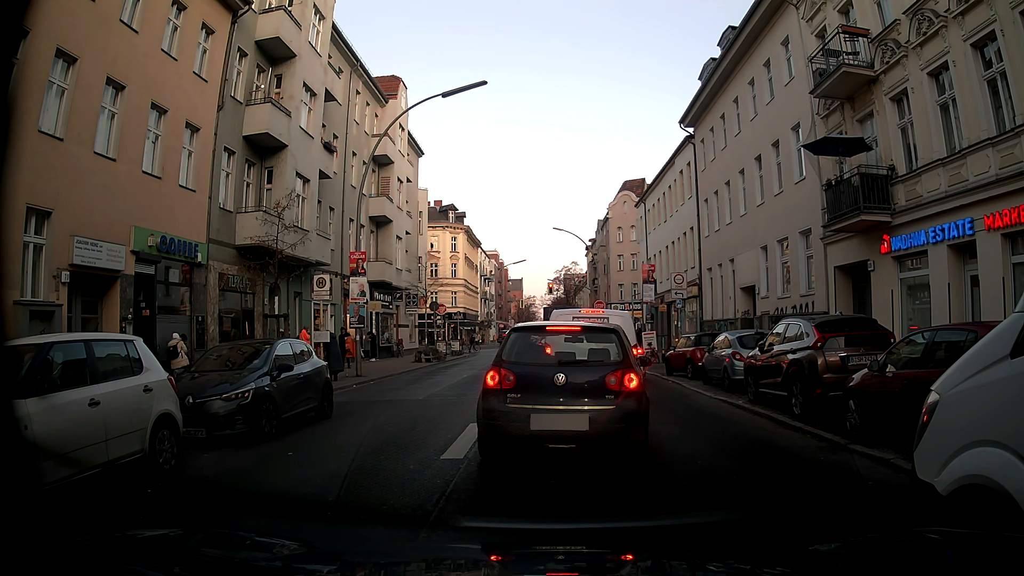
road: tertiary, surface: asphalt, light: Day
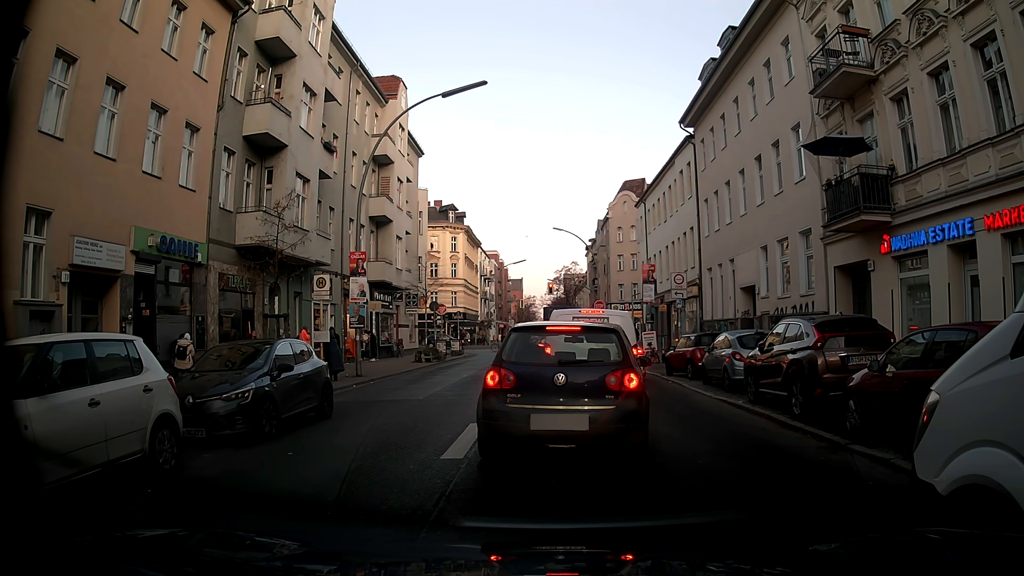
(0.0, 0.0) m; 0°
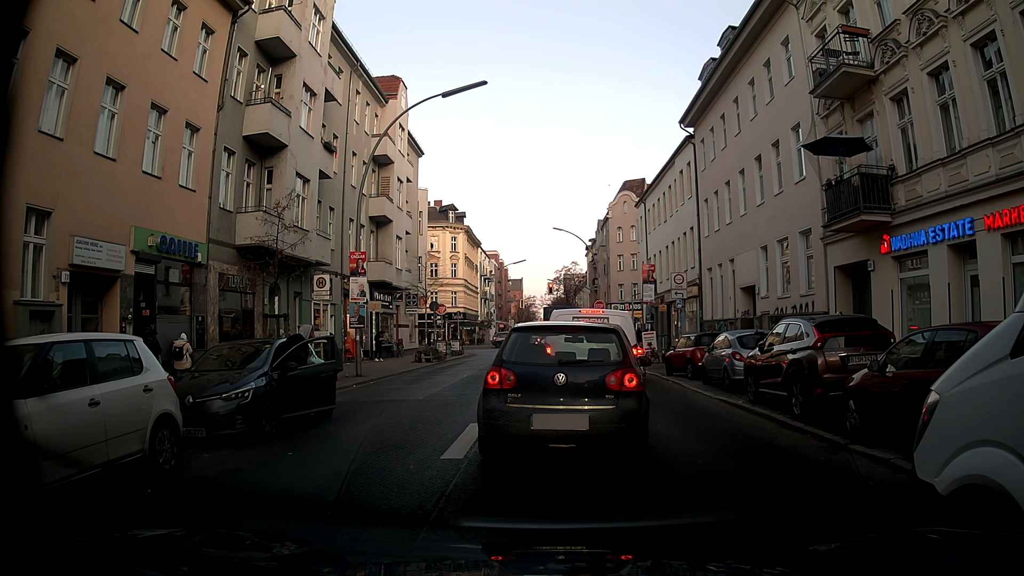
(0.0, 0.0) m; 0°
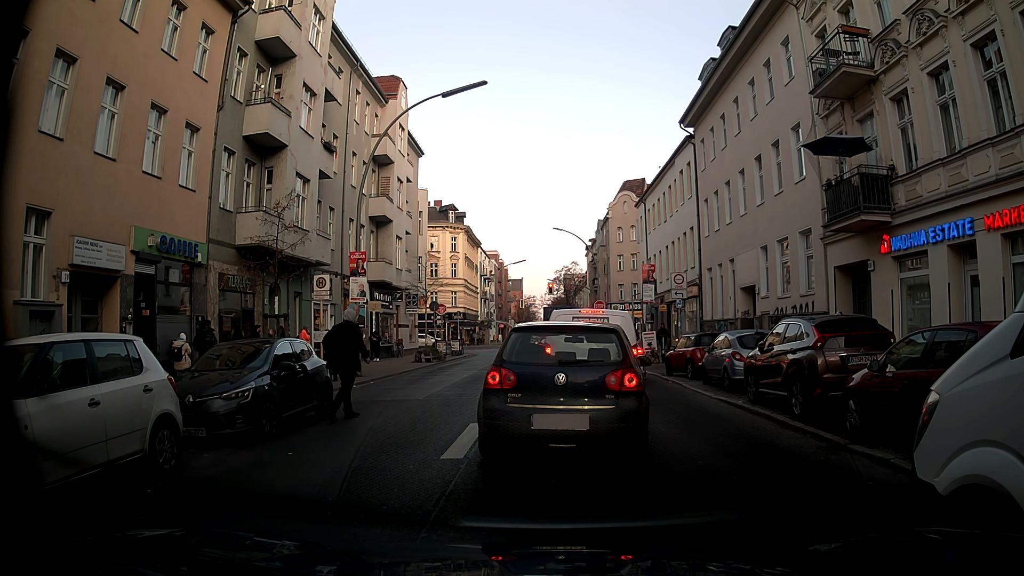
(0.0, 0.0) m; 0°
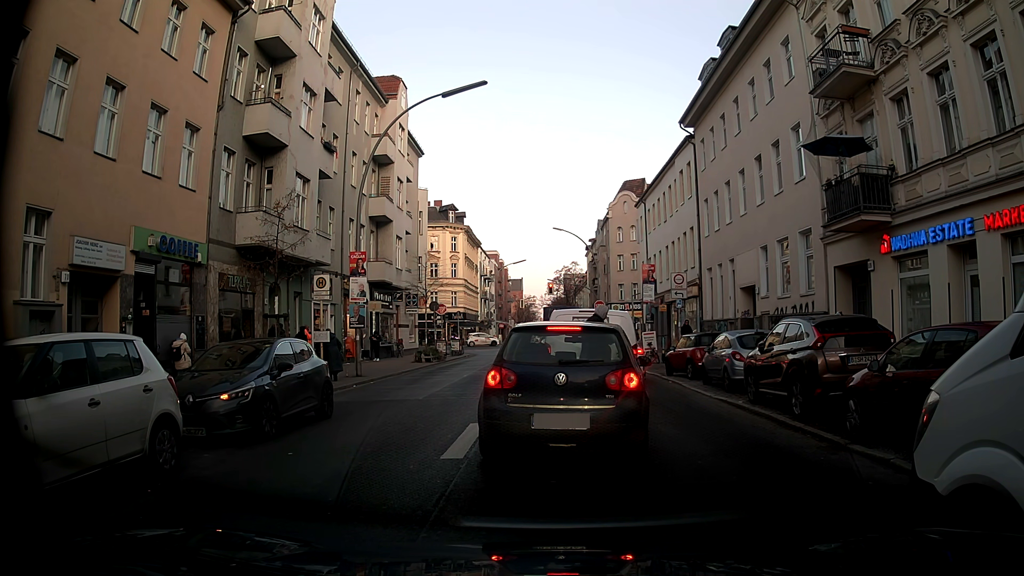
(0.0, 0.0) m; 0°
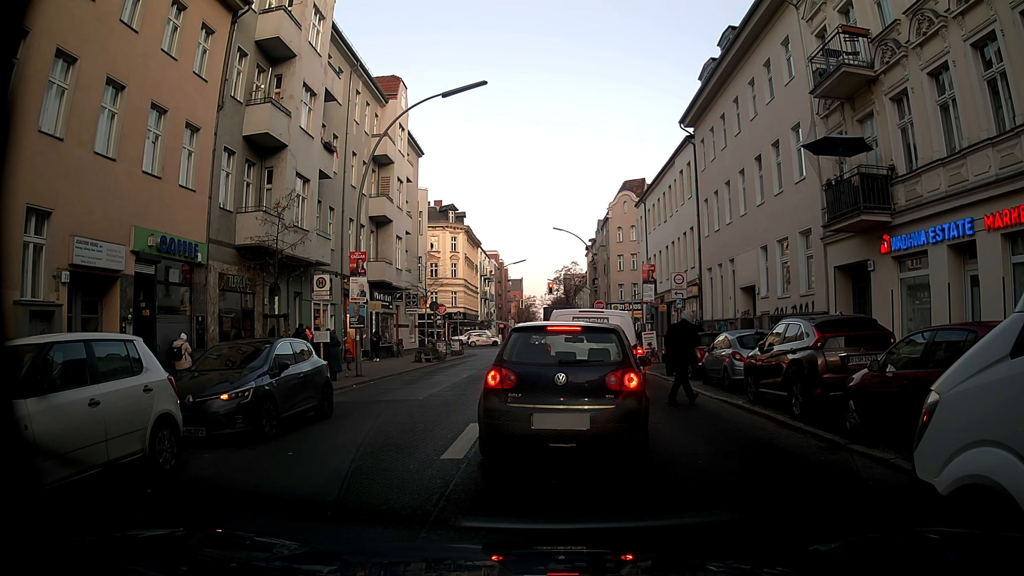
(0.0, 0.0) m; 0°
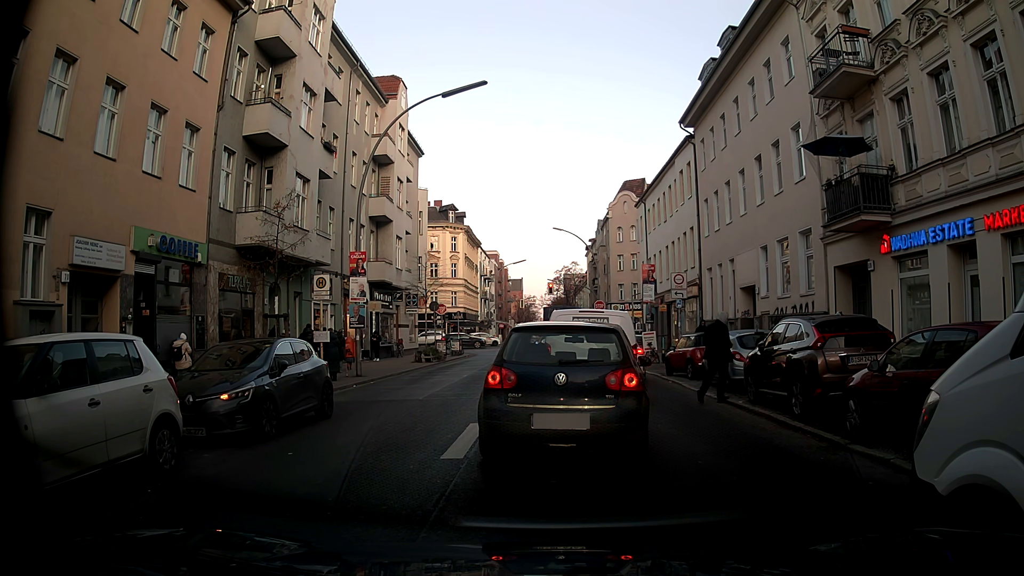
(0.0, 0.0) m; 0°
